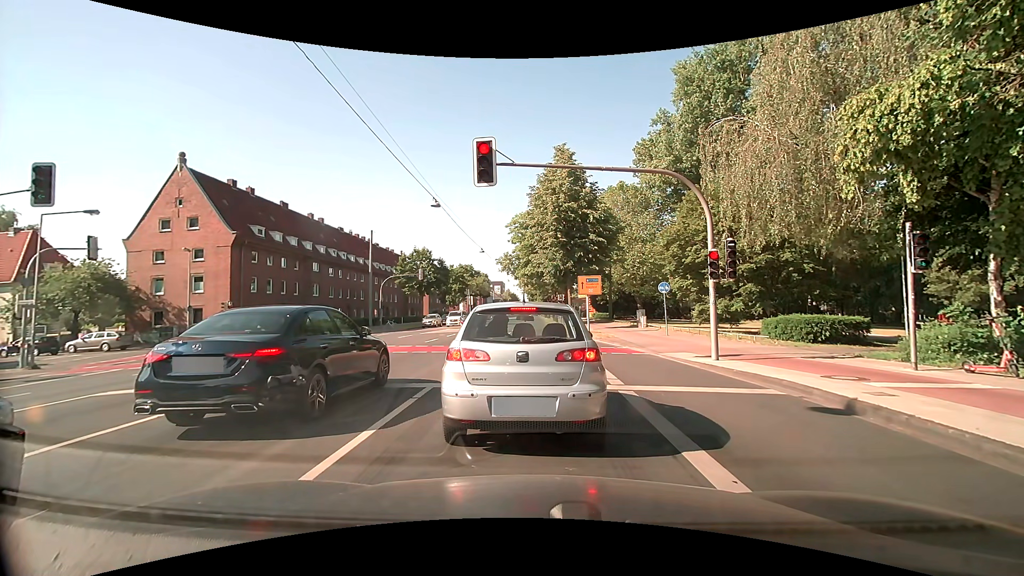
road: primary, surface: asphalt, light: Day
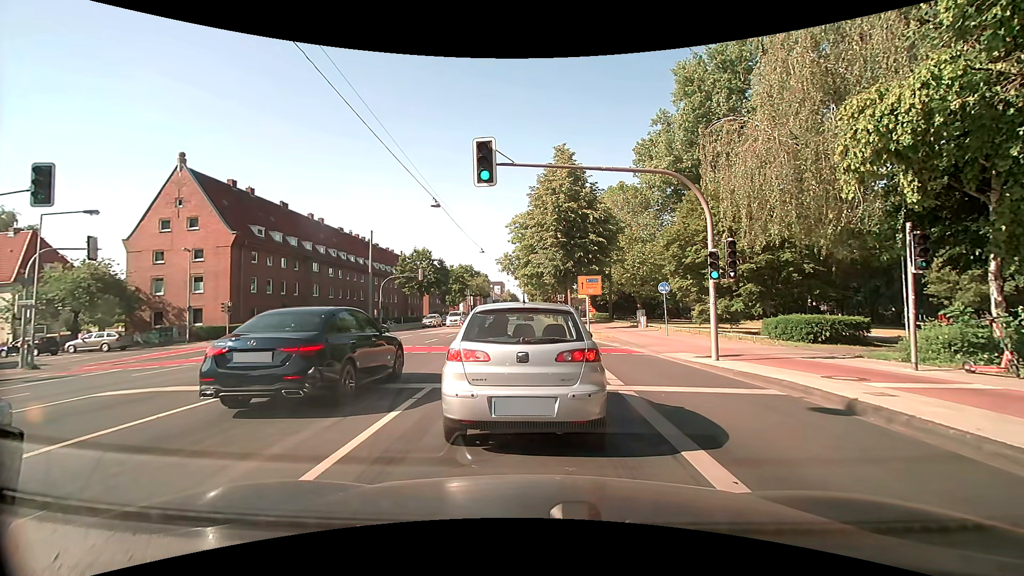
(0.0, 0.0) m; 0°
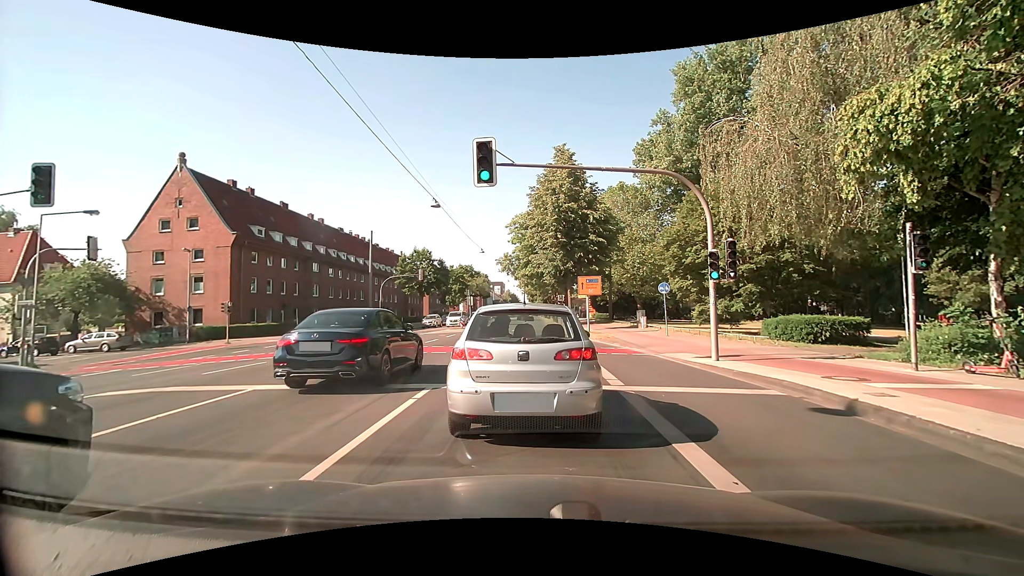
(0.0, 0.0) m; 0°
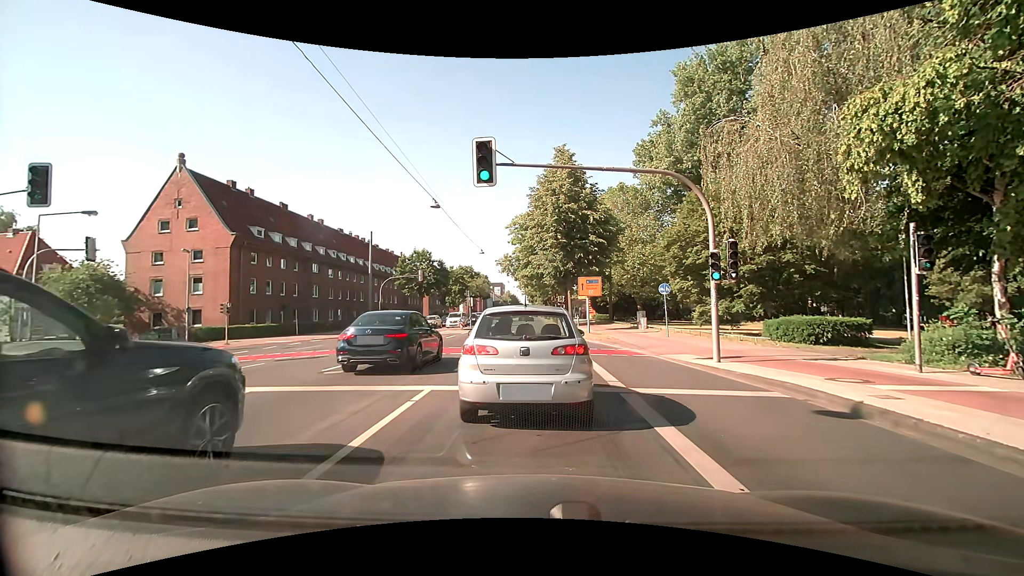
(0.0, +0.1) m; 0°
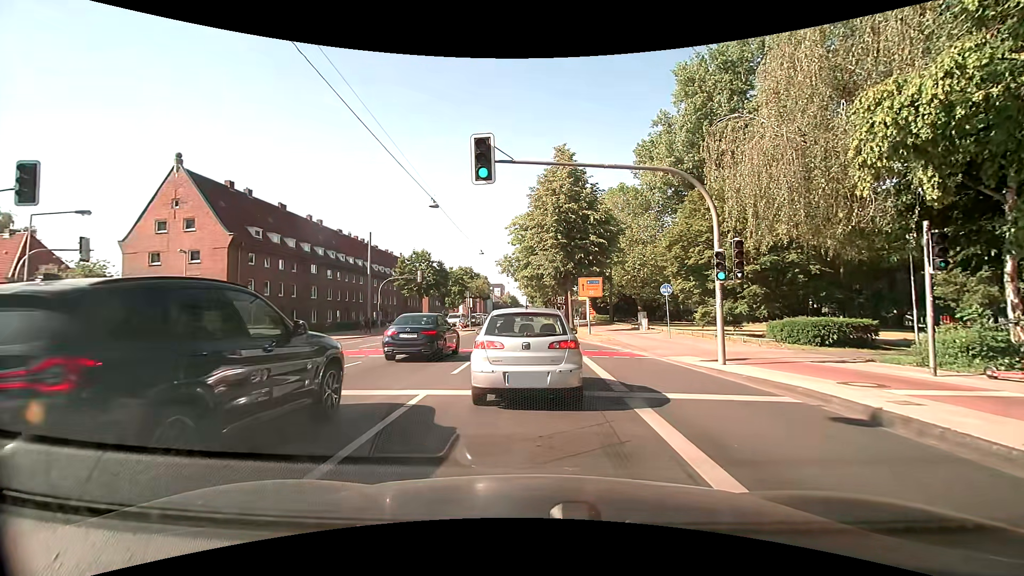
(0.0, +0.4) m; 0°
